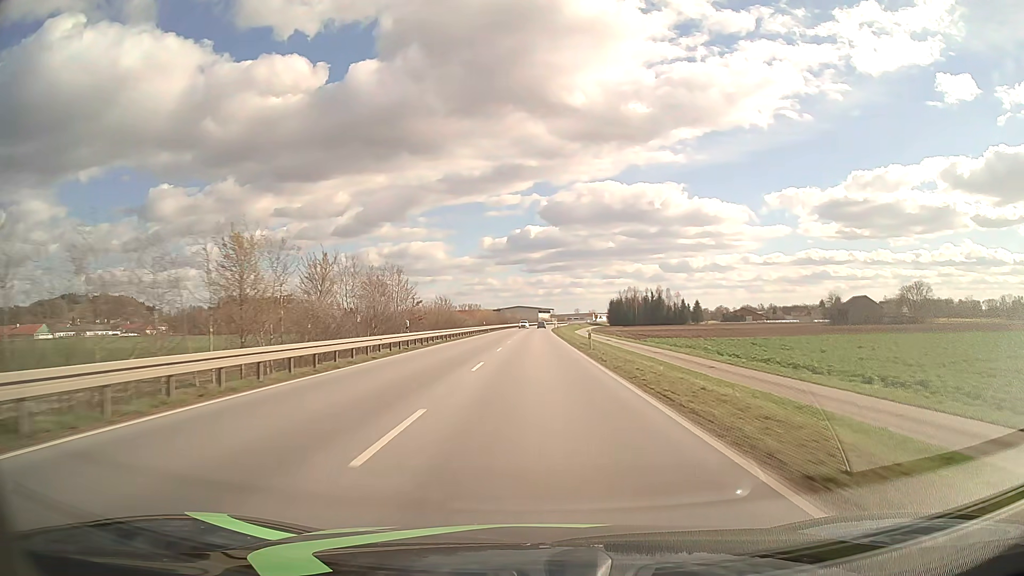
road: primary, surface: asphalt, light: Day
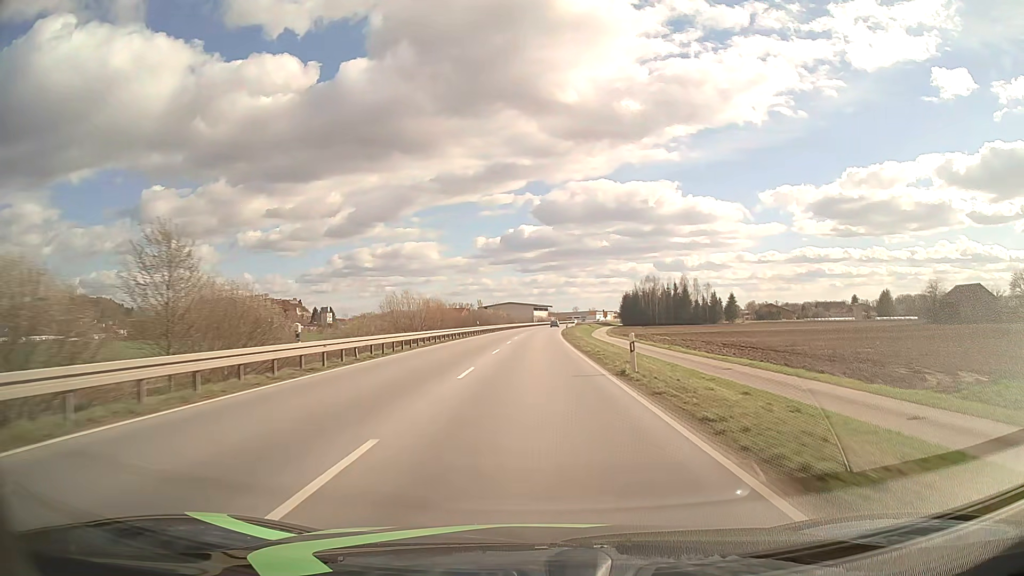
(+0.3, +63.1) m; 0°
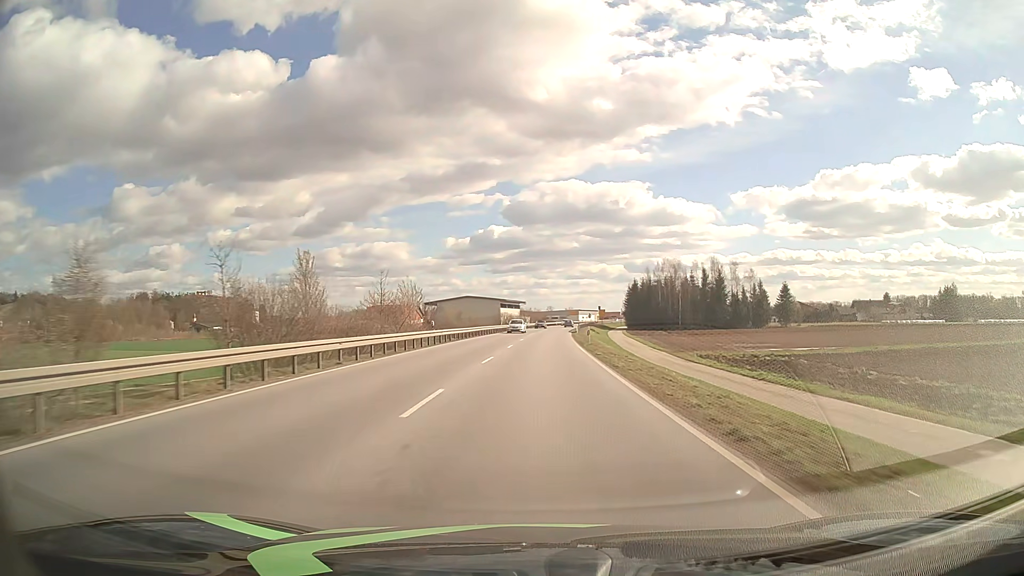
(+1.0, +78.9) m; +2°
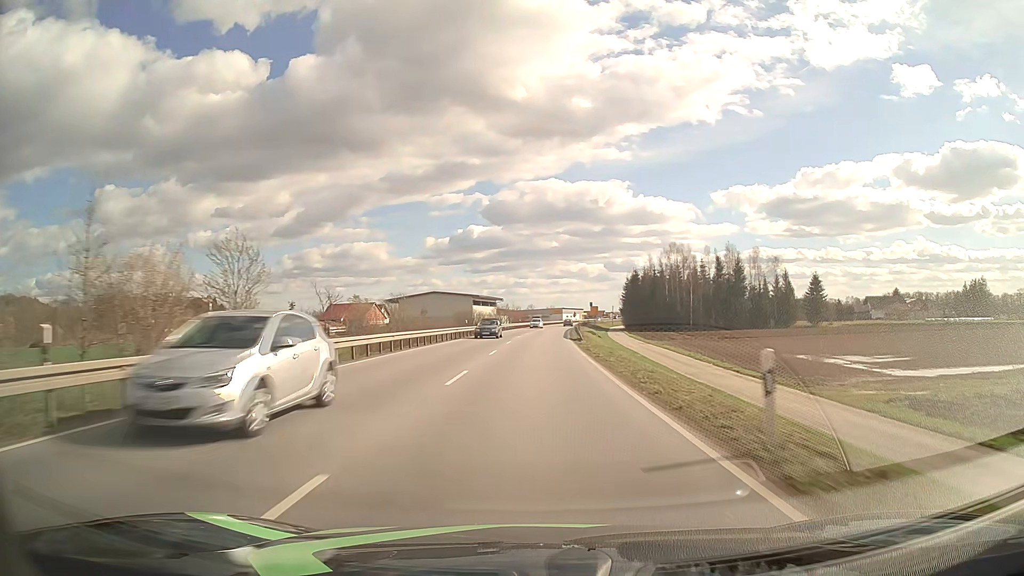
(+0.5, +31.5) m; +2°
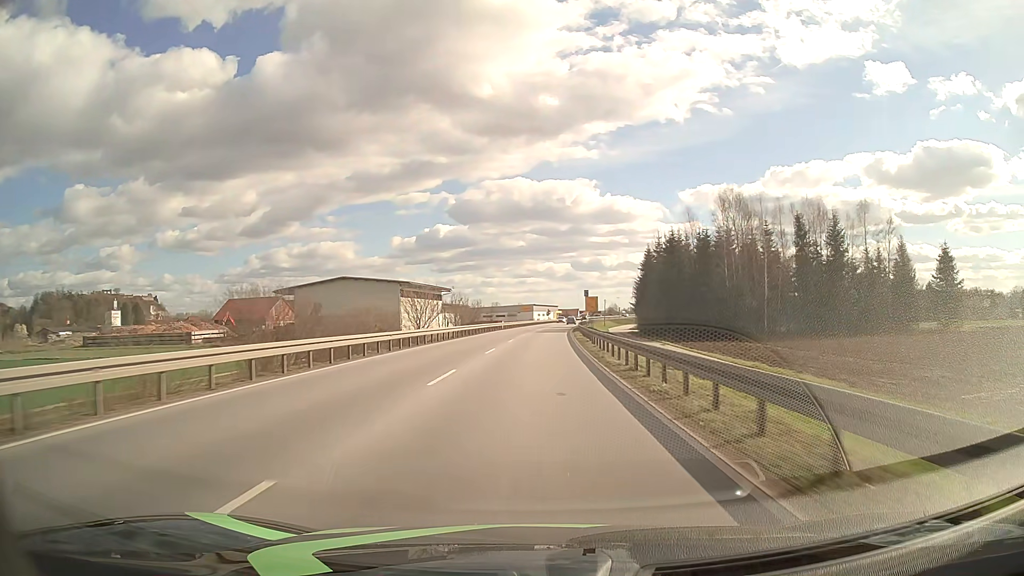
(+1.3, +60.5) m; +3°
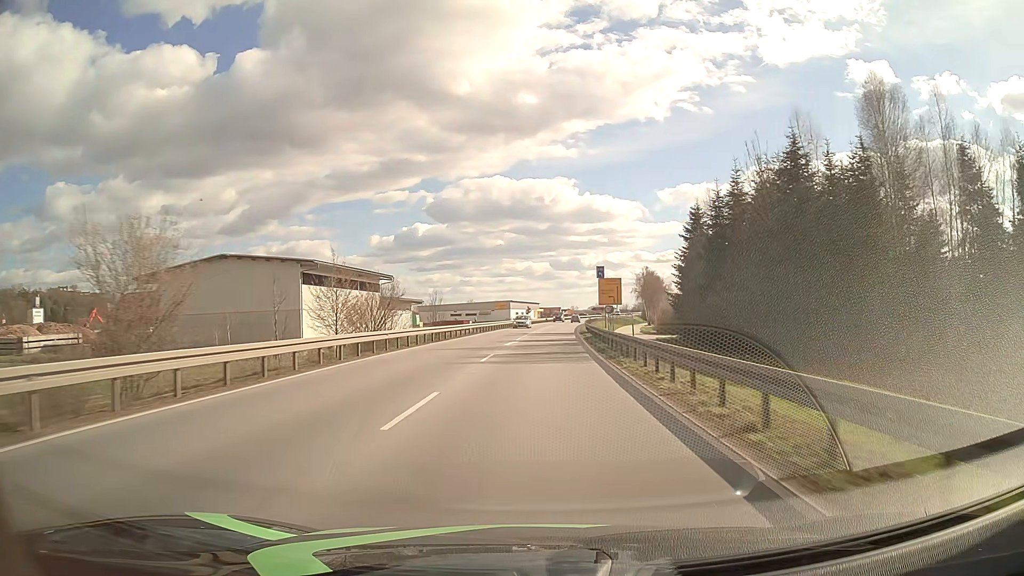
(+0.6, +41.5) m; +2°
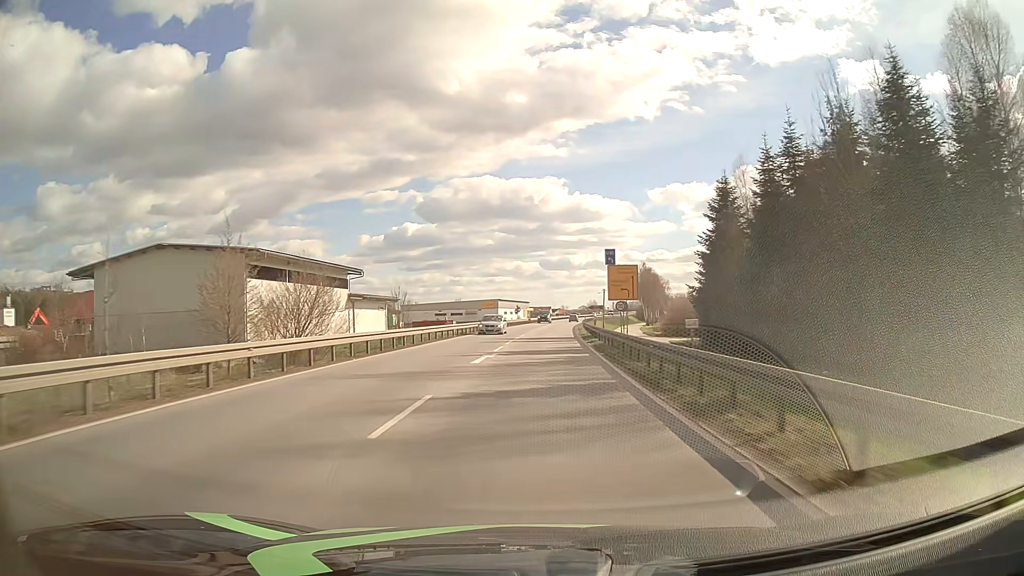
(+0.1, +12.5) m; +1°
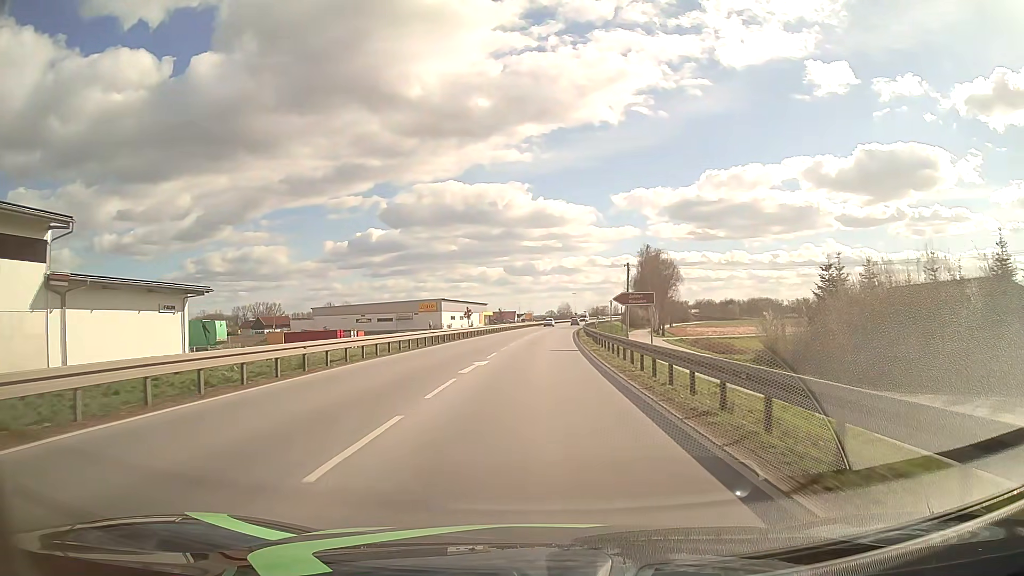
(+1.6, +55.8) m; +3°
(0, +10) (0, +20) (0, +30) (+1, +40) (+1, +50) (+2, +60) (+2, +70) (+3, +80) (+4, +90) (+5, +100) m
